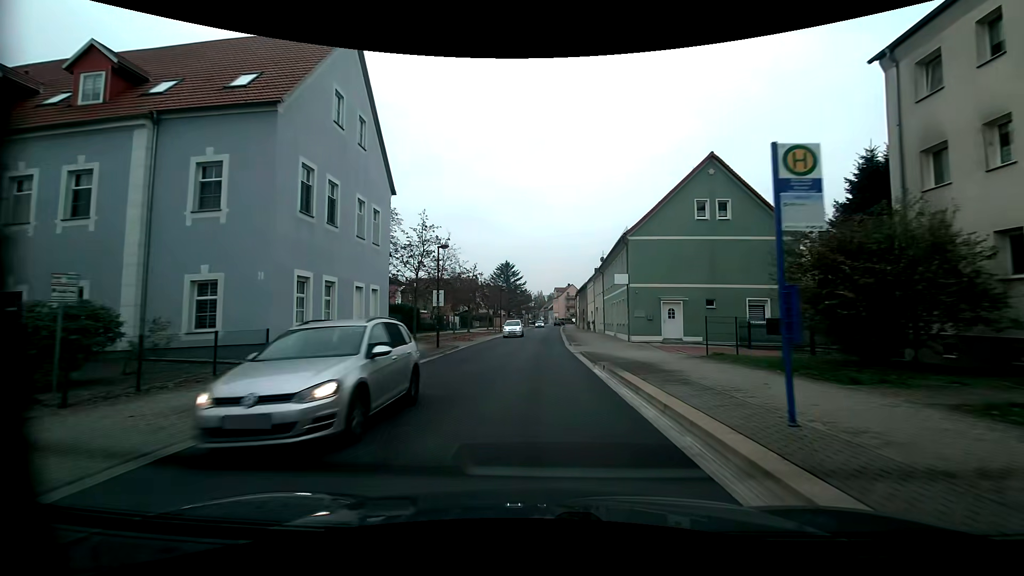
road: residential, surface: asphalt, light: Day
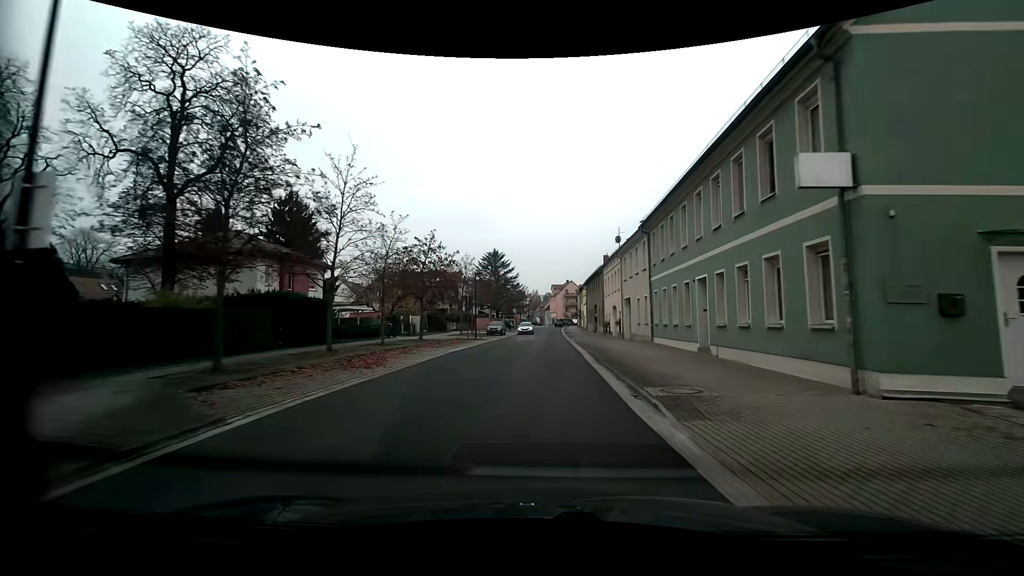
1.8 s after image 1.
(+0.1, +21.9) m; +1°
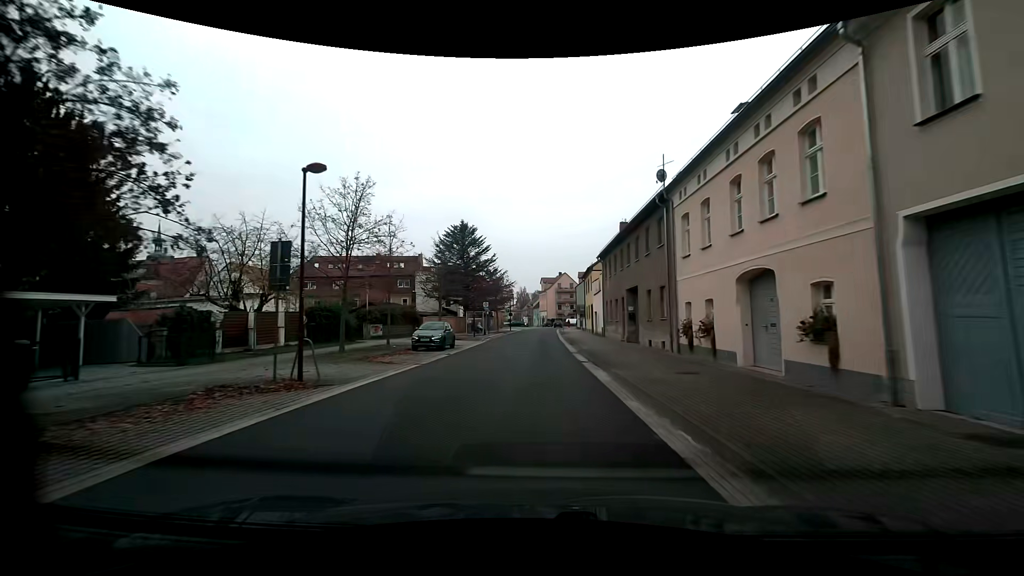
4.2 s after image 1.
(+0.4, +29.0) m; +1°
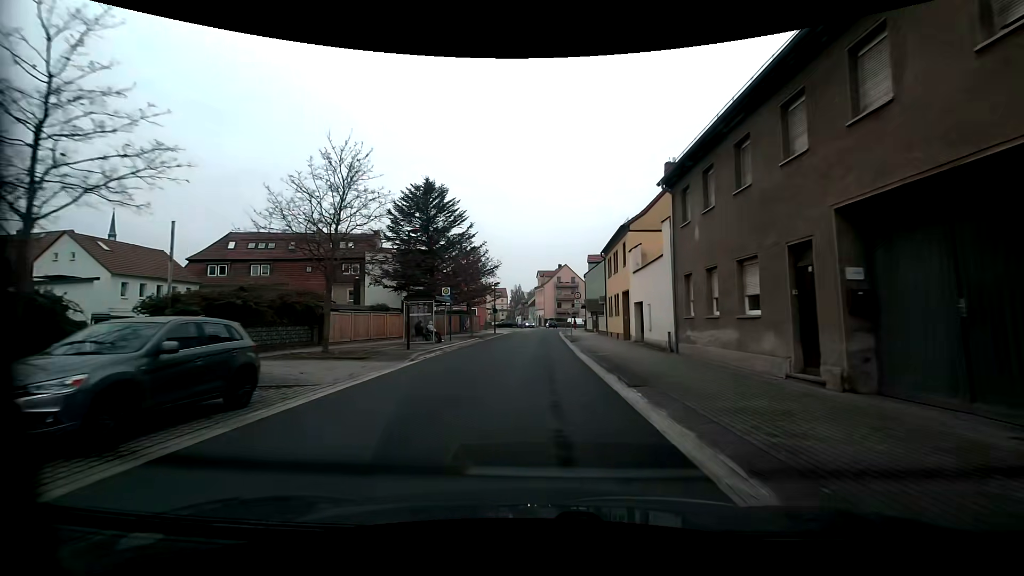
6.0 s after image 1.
(+0.2, +21.7) m; +1°
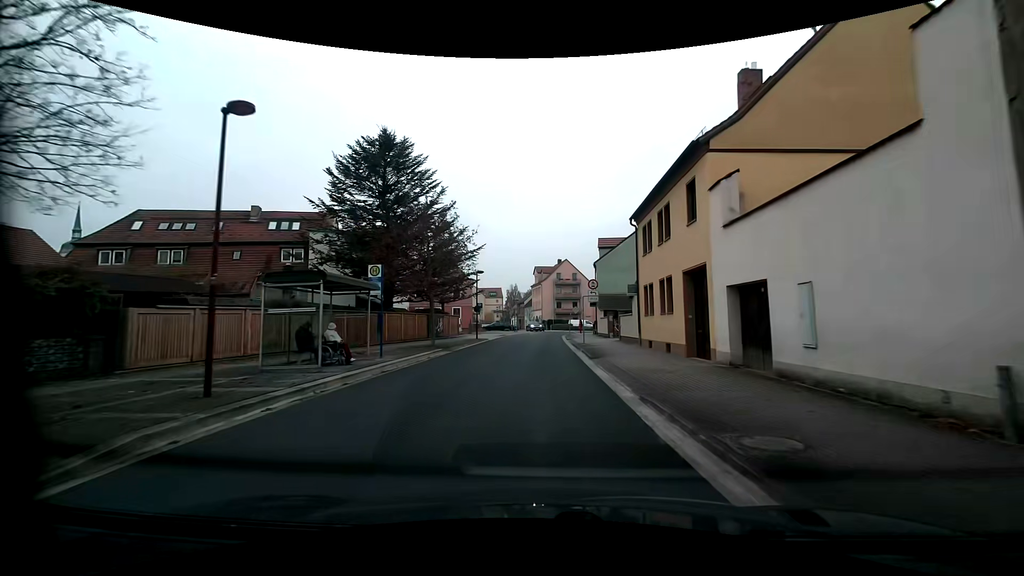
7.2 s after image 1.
(0.0, +13.5) m; 0°
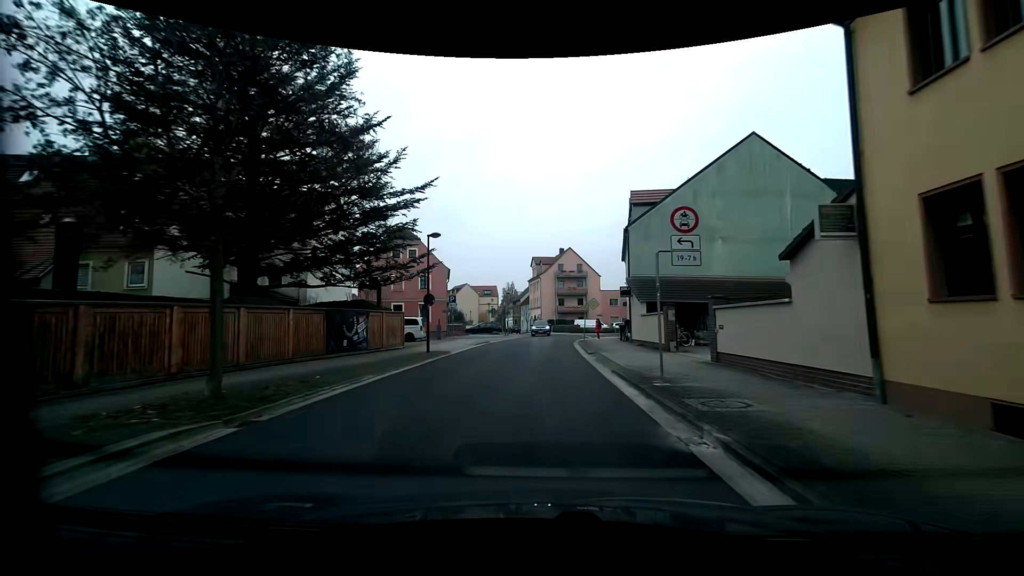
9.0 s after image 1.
(+0.1, +17.6) m; +1°
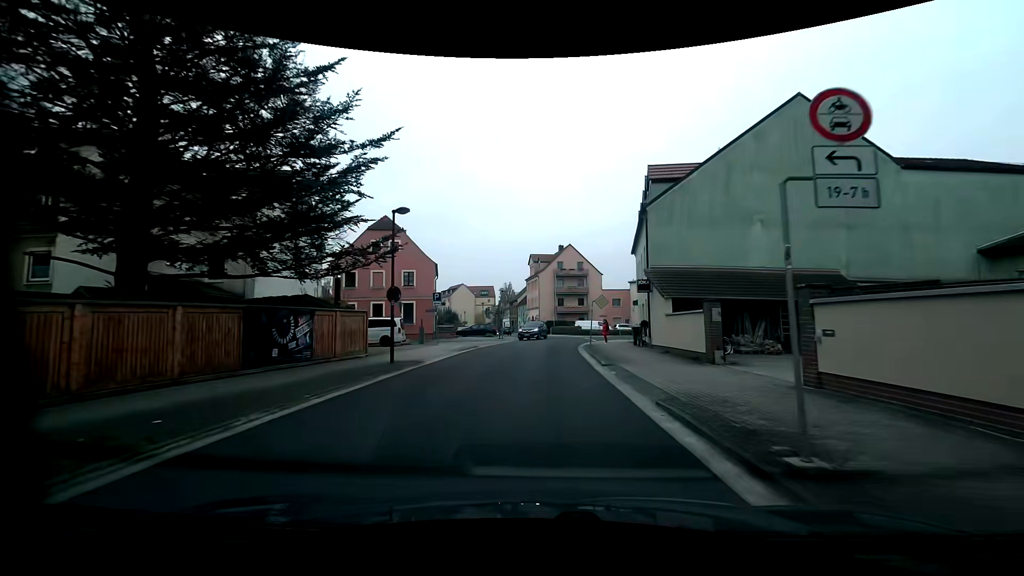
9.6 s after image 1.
(0.0, +5.4) m; +1°
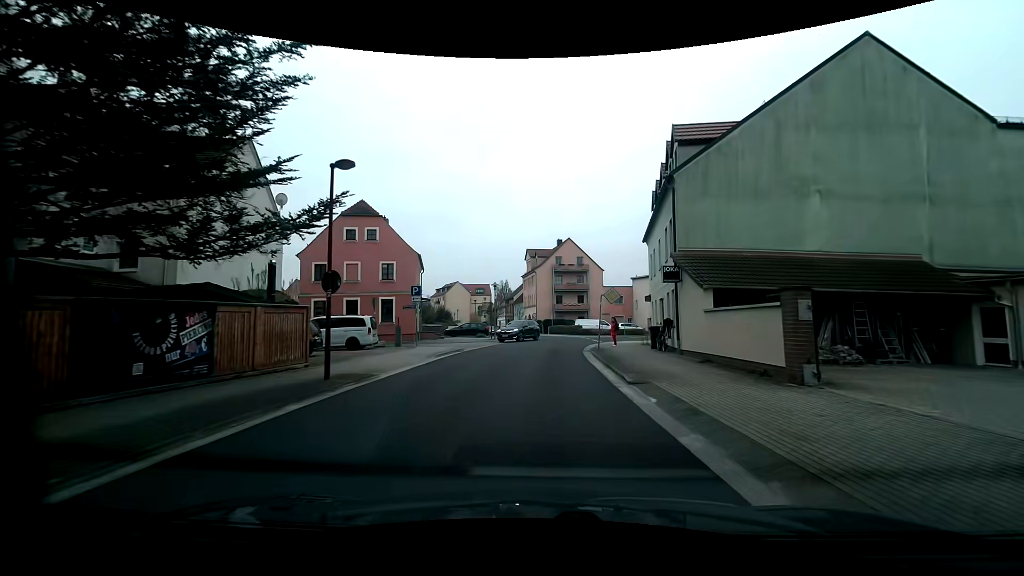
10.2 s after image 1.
(0.0, +5.2) m; 0°
